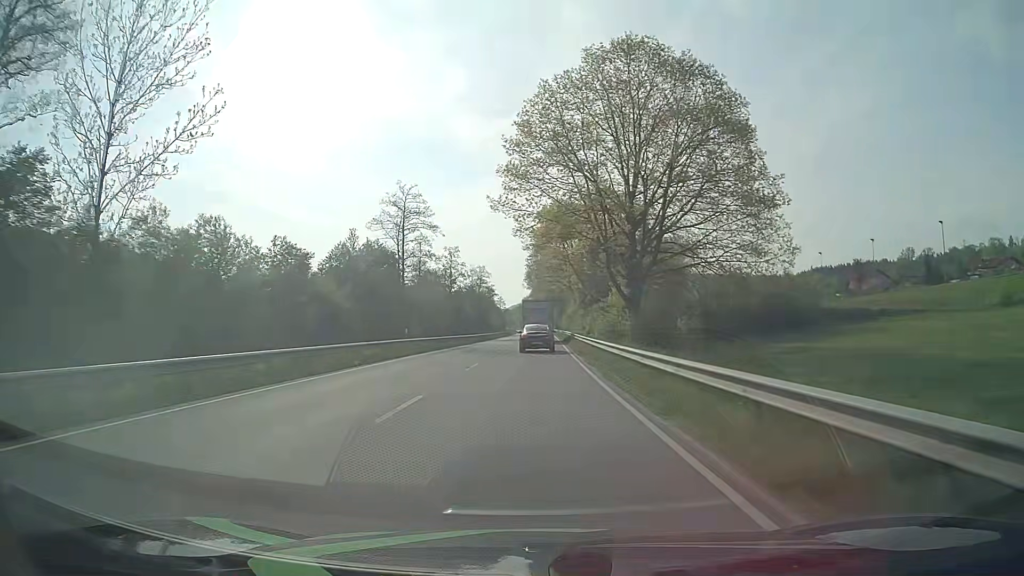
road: primary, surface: asphalt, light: Day
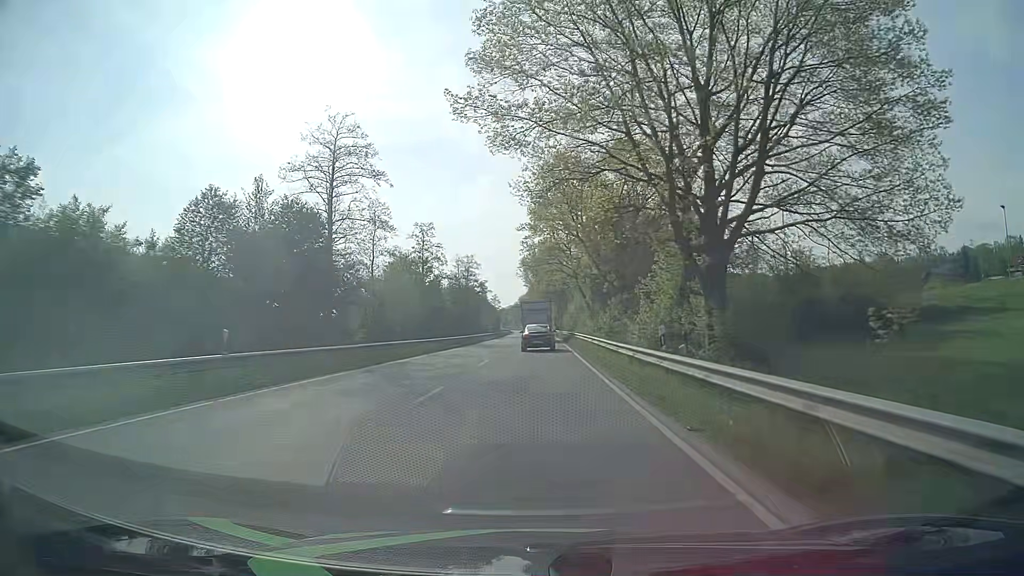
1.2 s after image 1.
(+0.1, +21.9) m; 0°
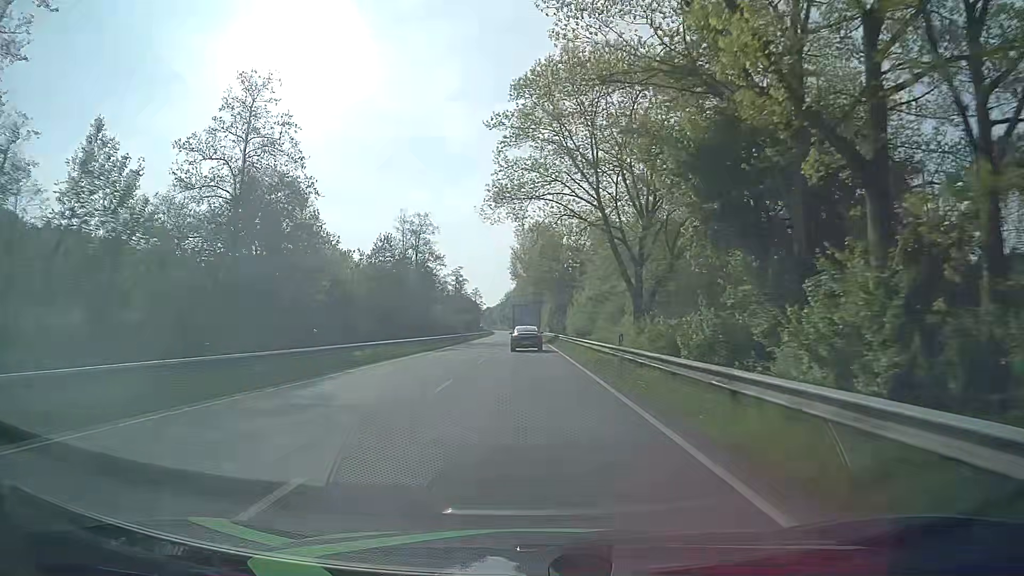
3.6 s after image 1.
(+0.5, +45.3) m; +1°
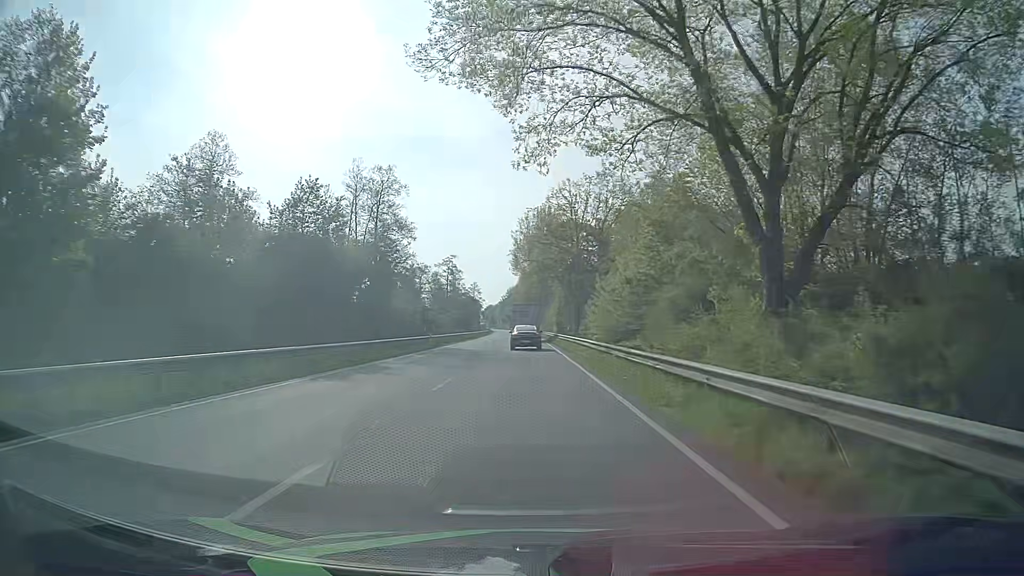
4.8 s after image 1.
(0.0, +23.5) m; 0°
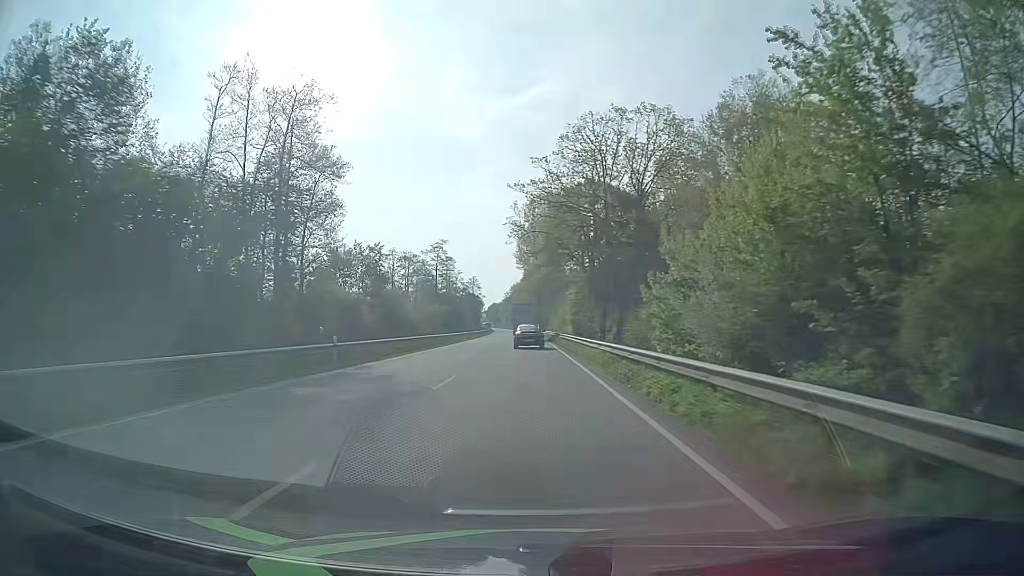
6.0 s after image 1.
(-0.1, +24.0) m; 0°
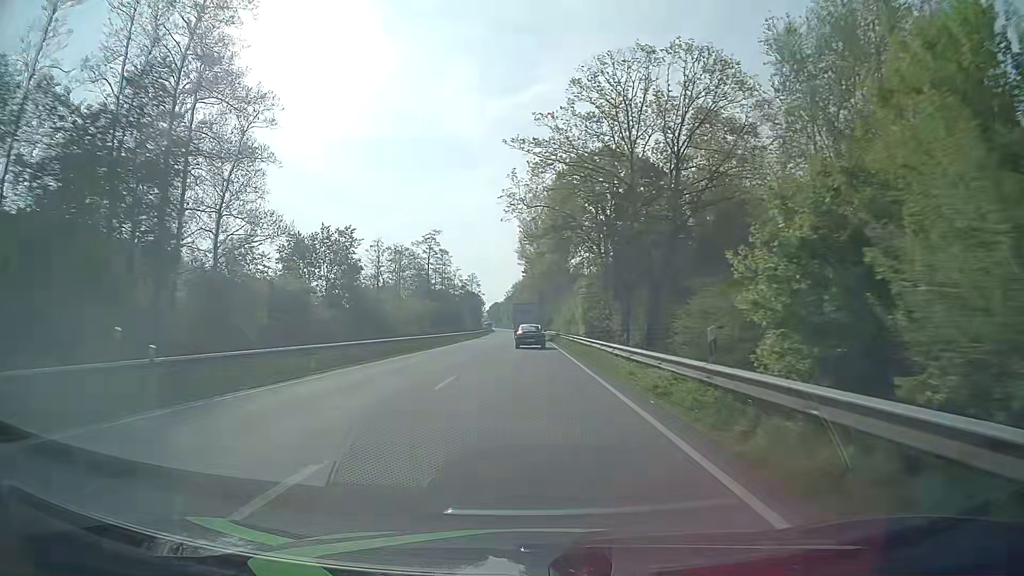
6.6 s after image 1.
(-0.1, +12.2) m; 0°
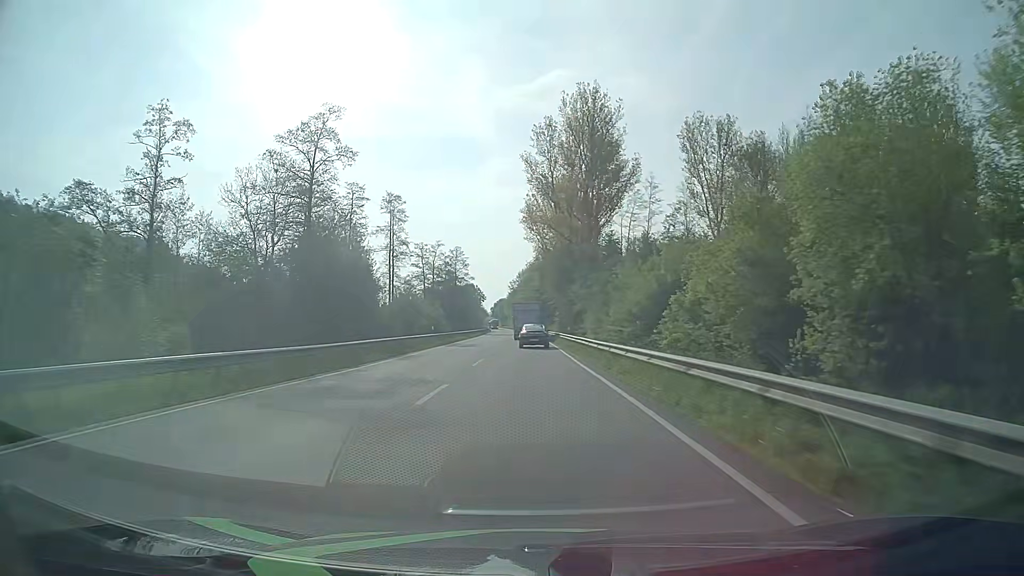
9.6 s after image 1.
(-0.8, +62.5) m; -1°
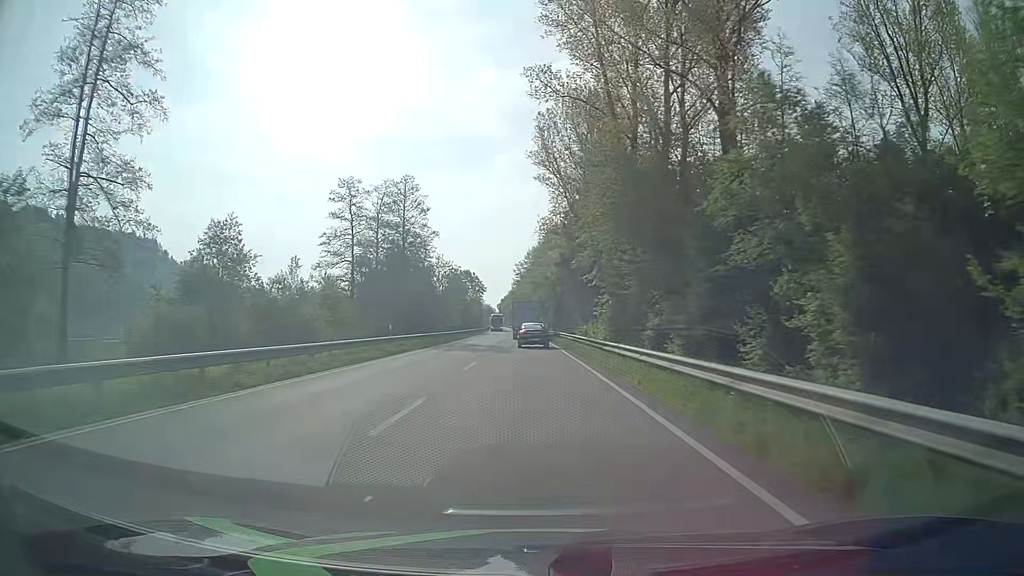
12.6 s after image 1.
(-1.1, +63.1) m; -1°
(0, +10) (0, +20) (0, +30) (0, +40) (0, +50) (-1, +60) (-1, +70) (-1, +80) (-1, +90) (-2, +100) m
